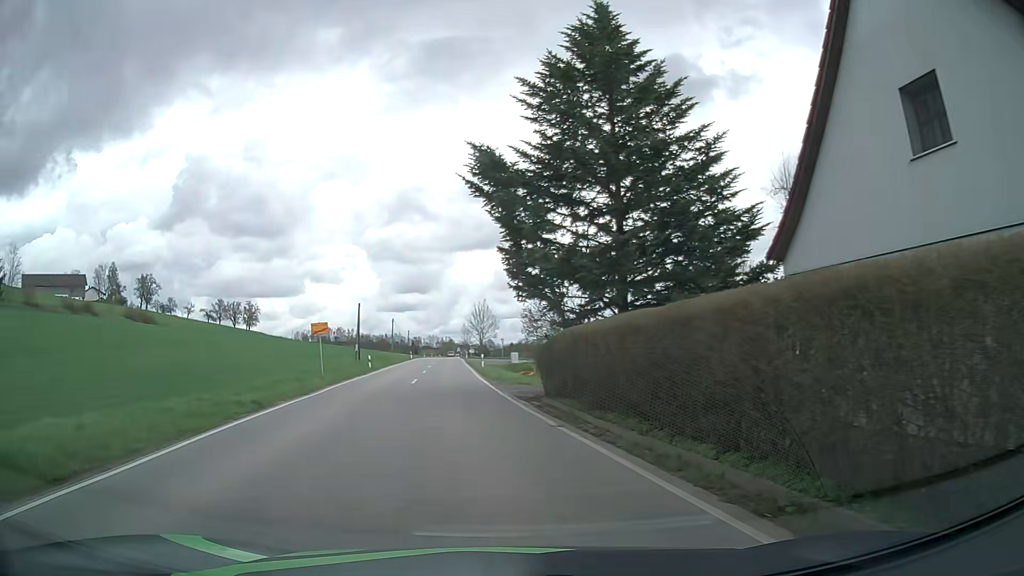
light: Day
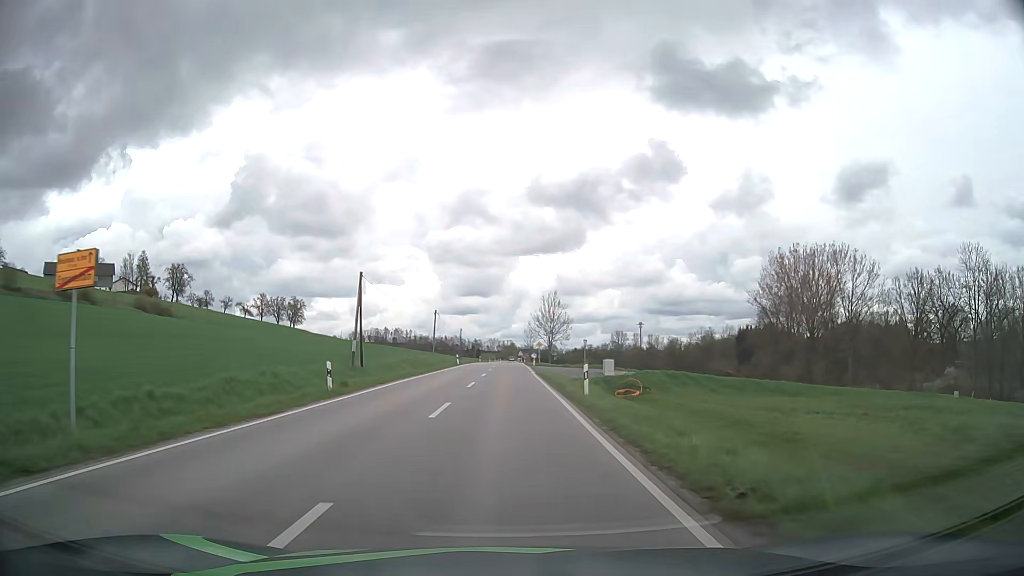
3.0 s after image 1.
(-2.2, +27.2) m; -5°
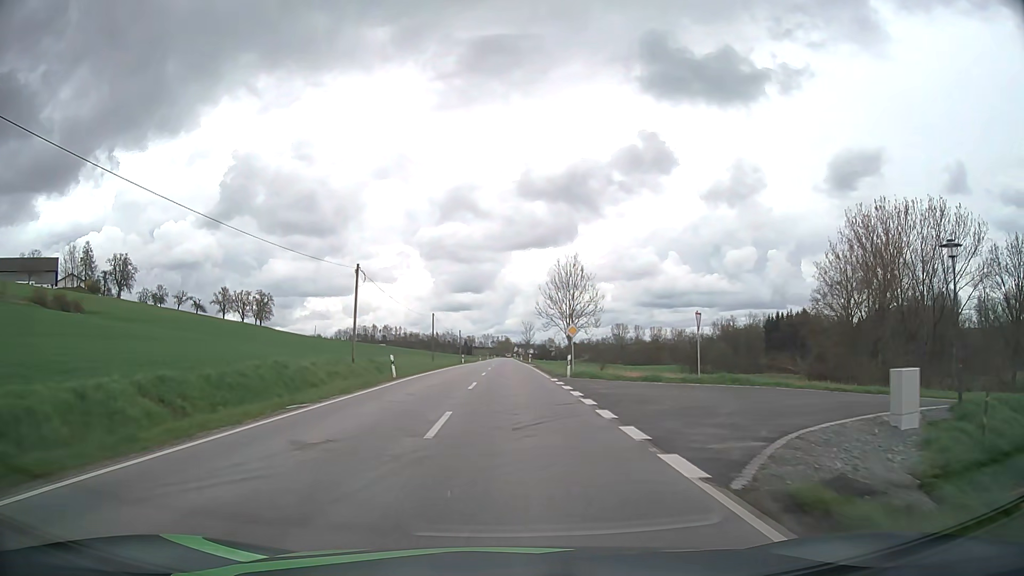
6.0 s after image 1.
(-0.1, +40.6) m; +1°
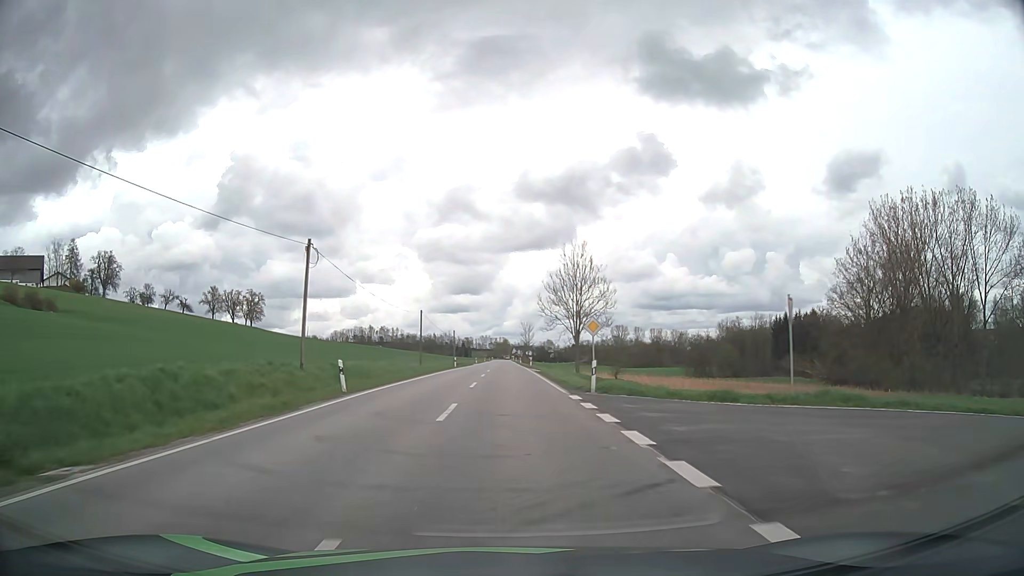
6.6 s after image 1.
(0.0, +9.5) m; 0°
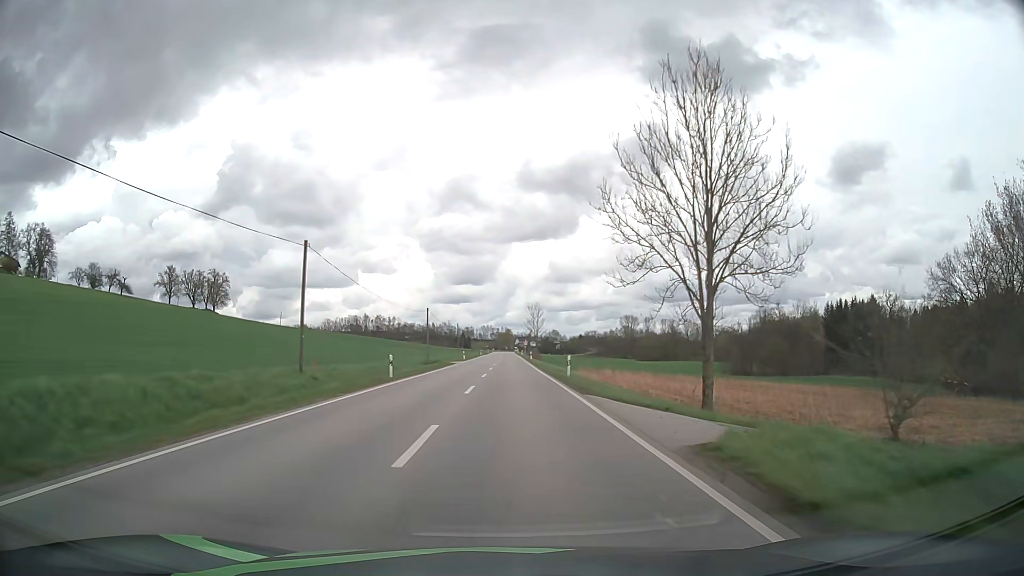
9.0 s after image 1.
(-0.1, +41.5) m; 0°
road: secondary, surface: asphalt
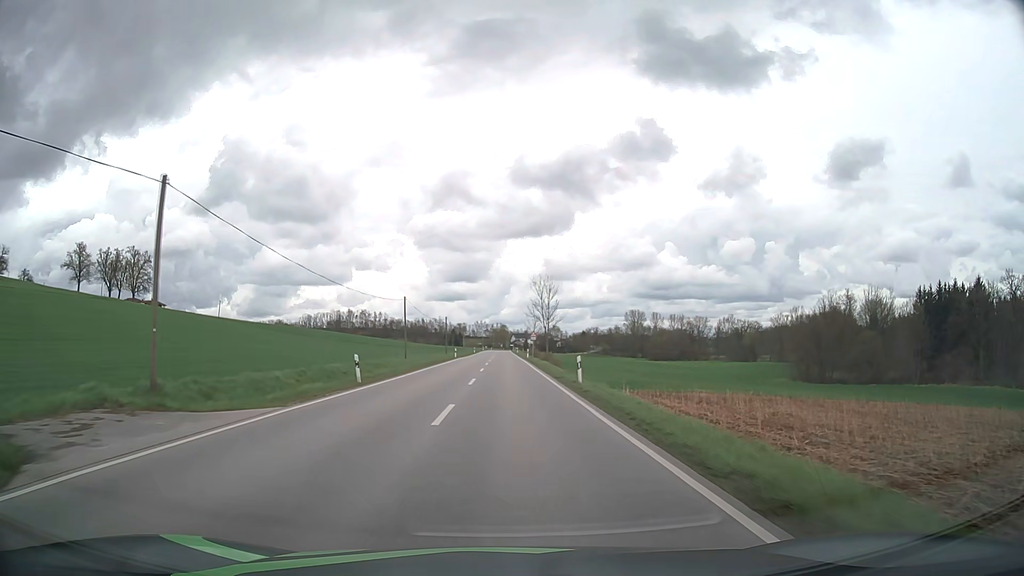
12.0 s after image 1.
(+0.1, +56.4) m; 0°
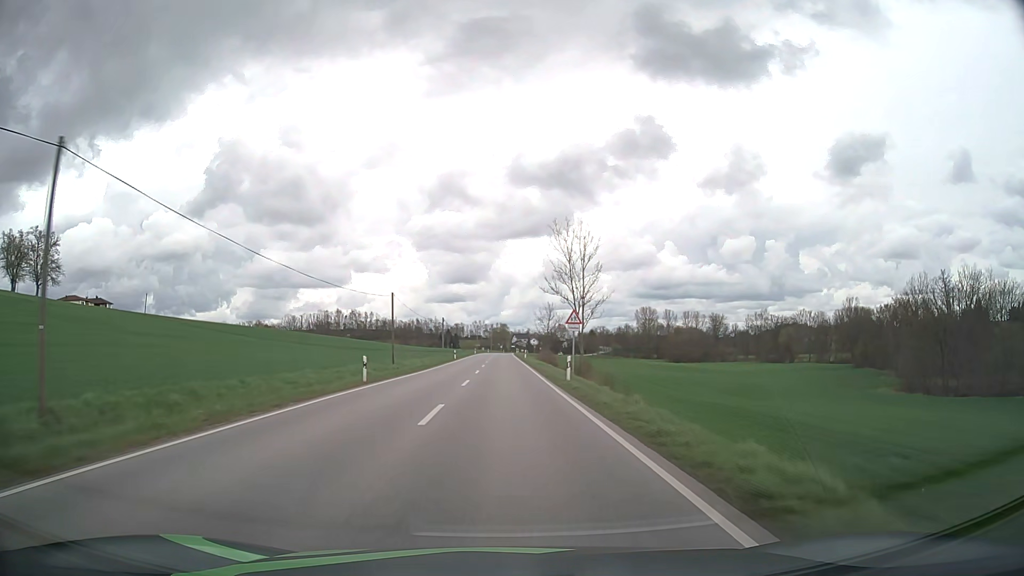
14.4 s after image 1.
(0.0, +48.3) m; 0°
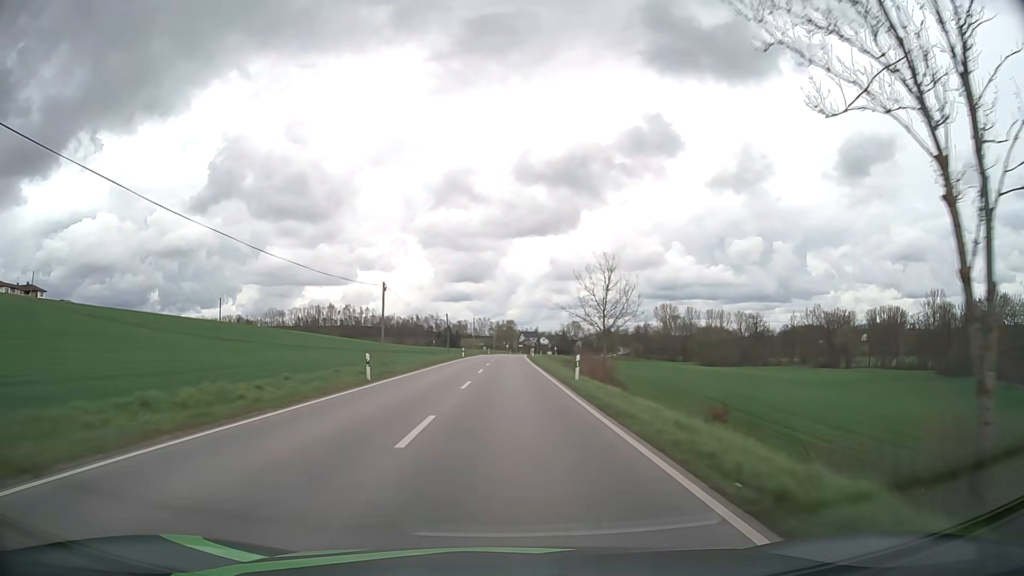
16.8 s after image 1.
(-0.3, +51.1) m; -1°
(0, +10) (0, +20) (0, +30) (0, +40) (0, +50) (0, +60) (0, +70) (0, +80) (+1, +90) (+1, +100) m
